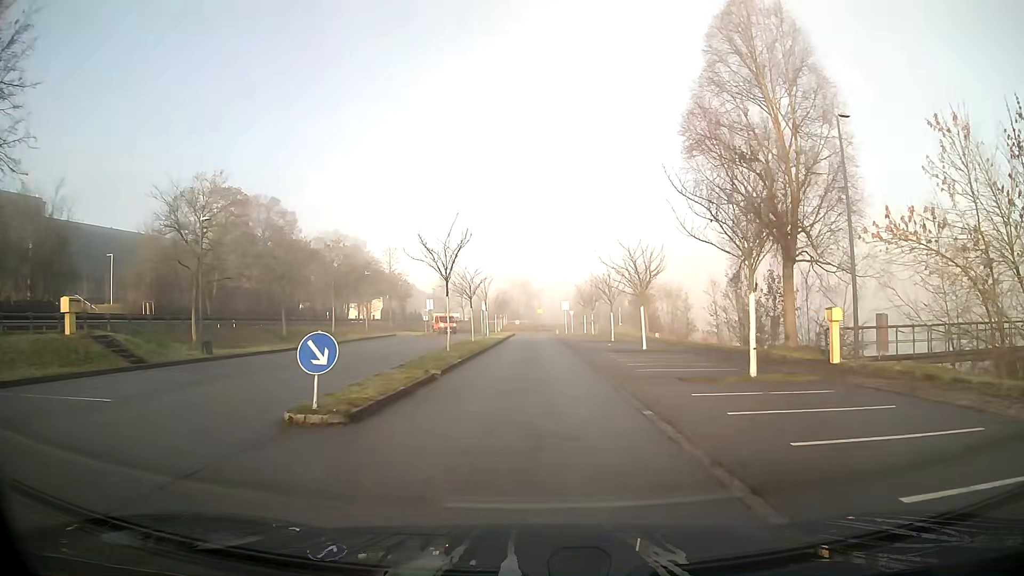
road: residential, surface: asphalt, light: Day
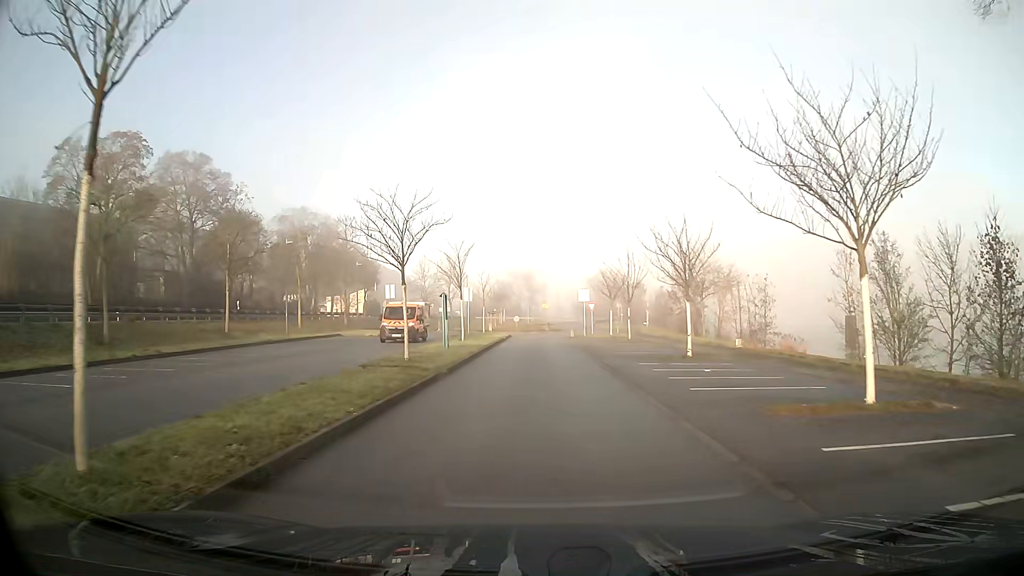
(-0.1, +22.0) m; 0°
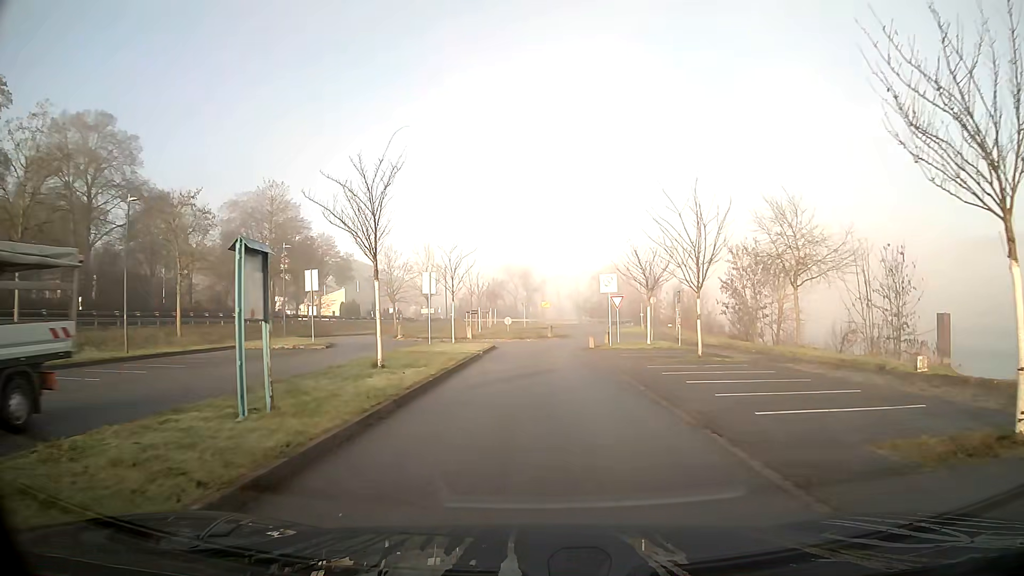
(0.0, +18.0) m; 0°
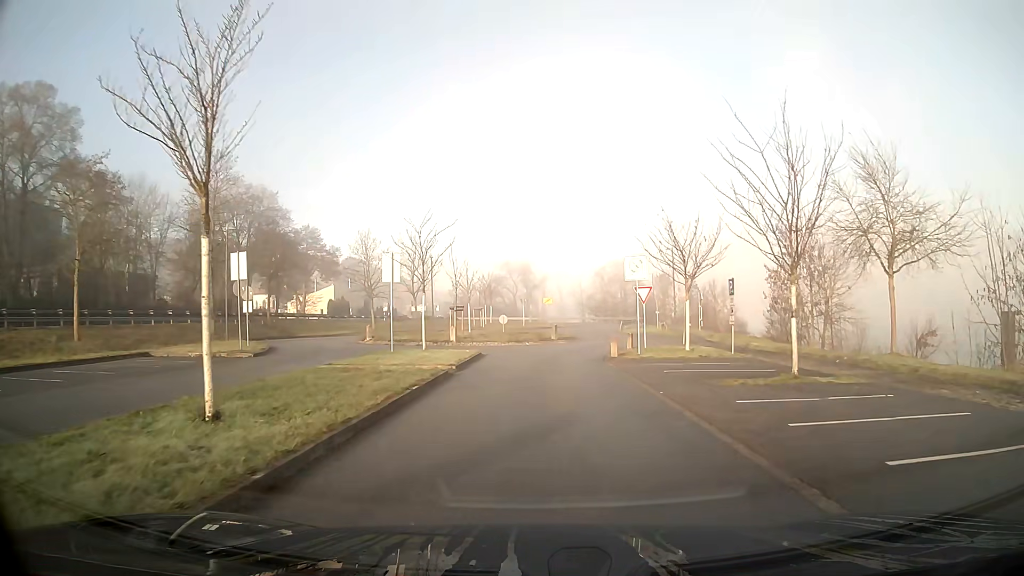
(0.0, +8.7) m; 0°
